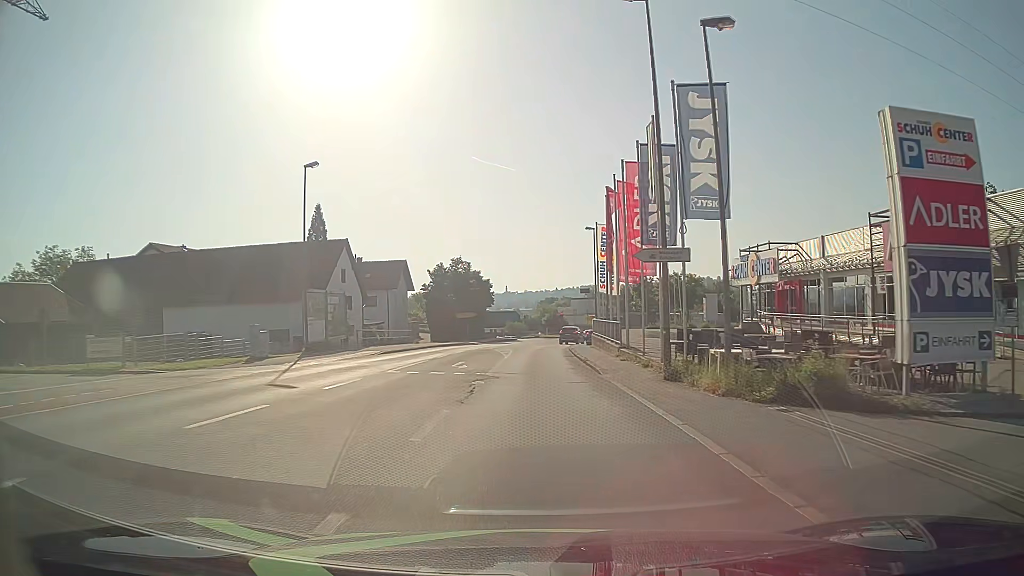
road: tertiary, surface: asphalt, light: Day
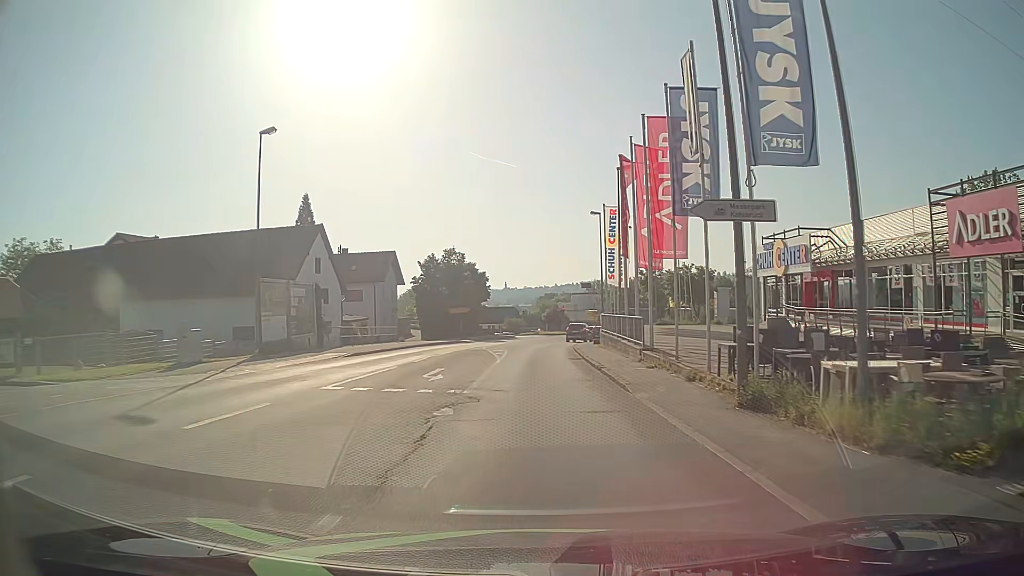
(0.0, +6.0) m; 0°
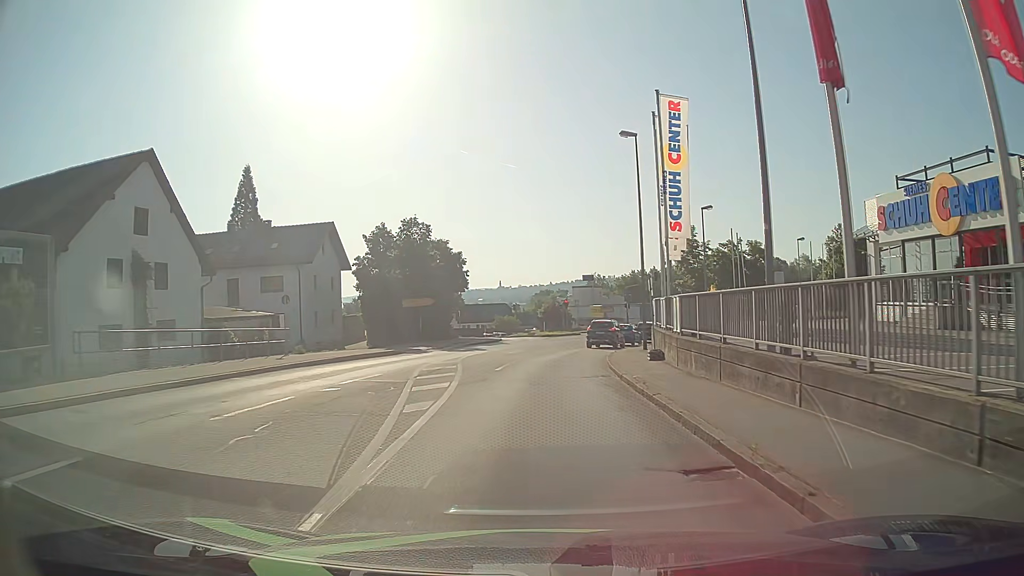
(-0.1, +21.6) m; 0°
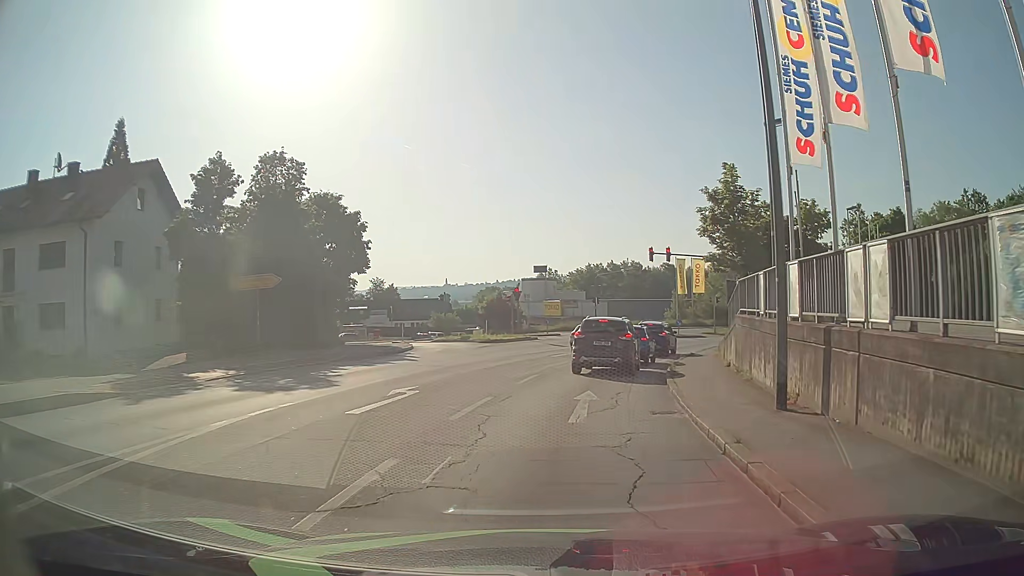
(+0.6, +21.0) m; +5°
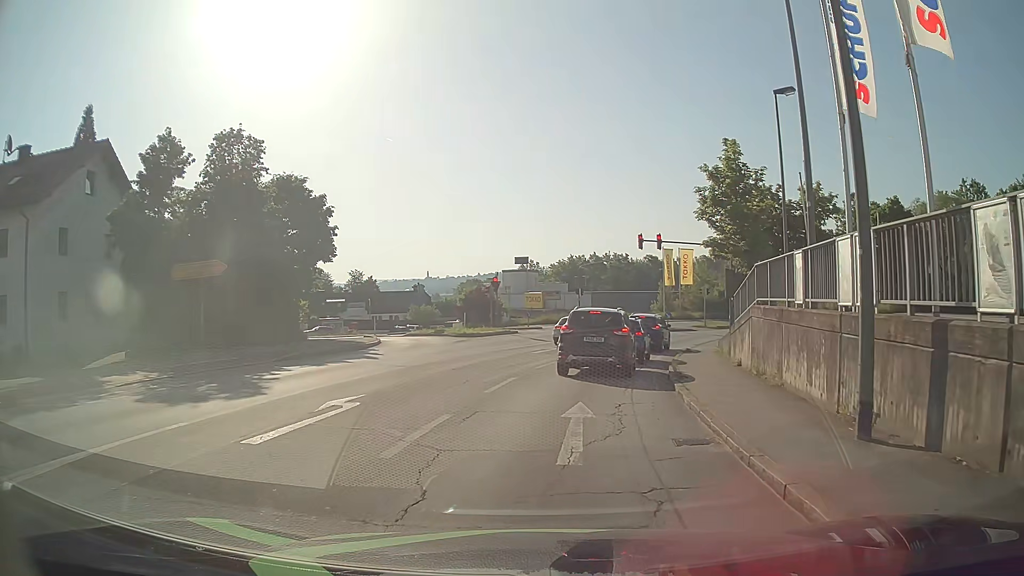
(0.0, +3.1) m; +2°
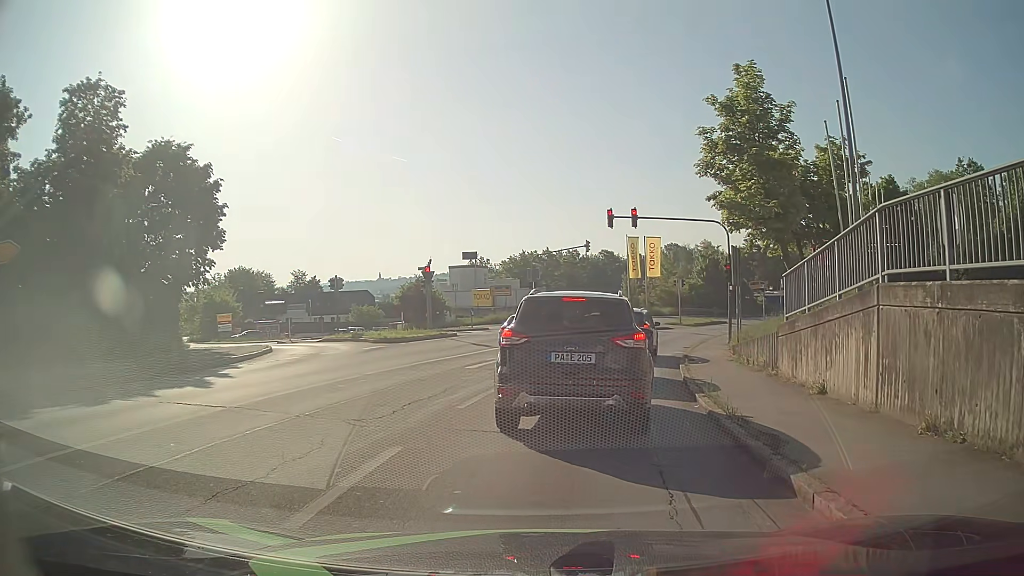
(+0.3, +8.2) m; +3°
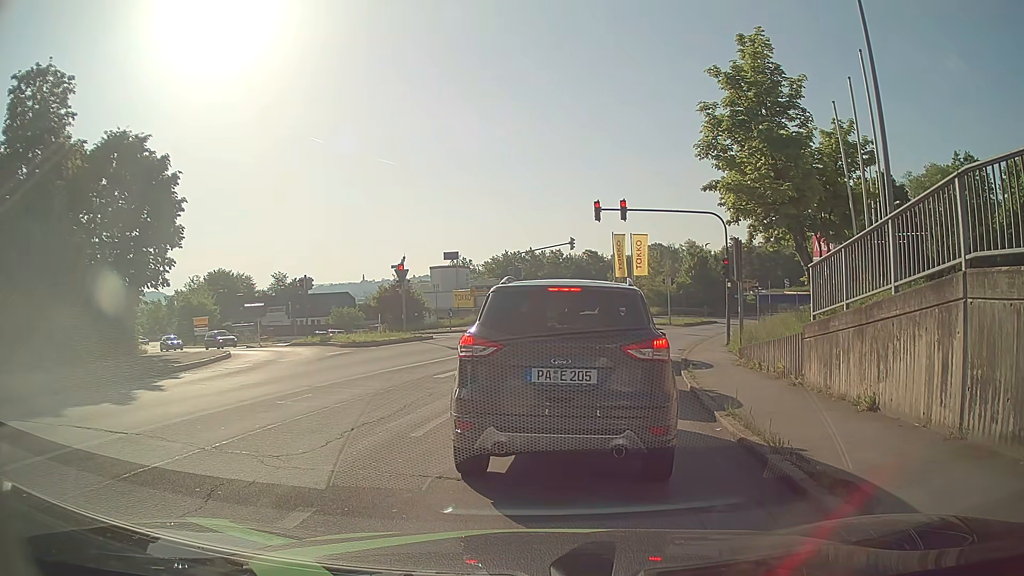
(0.0, +2.3) m; +1°
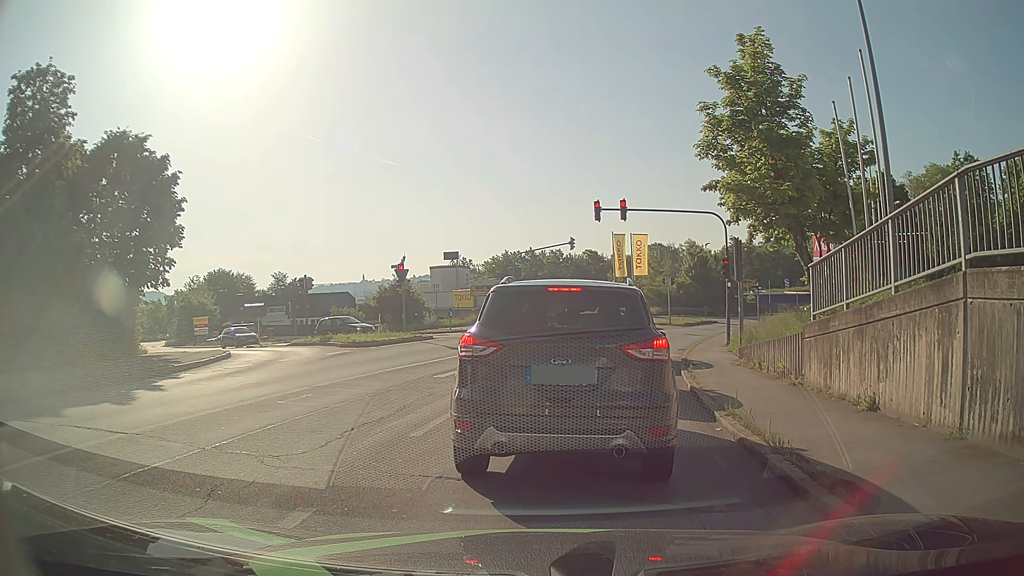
(0.0, 0.0) m; 0°
(+1, +10) (+3, +20) (+5, +29) (+9, +39) (+13, +48) (+18, +56) (+24, +64) (+31, +72) (+39, +78) (+46, +85) m
